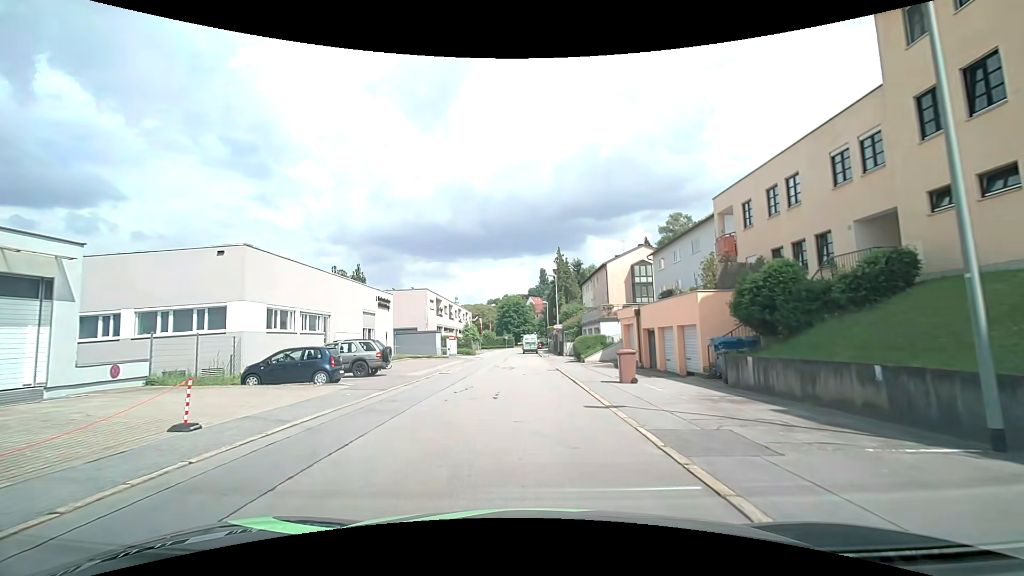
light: Day
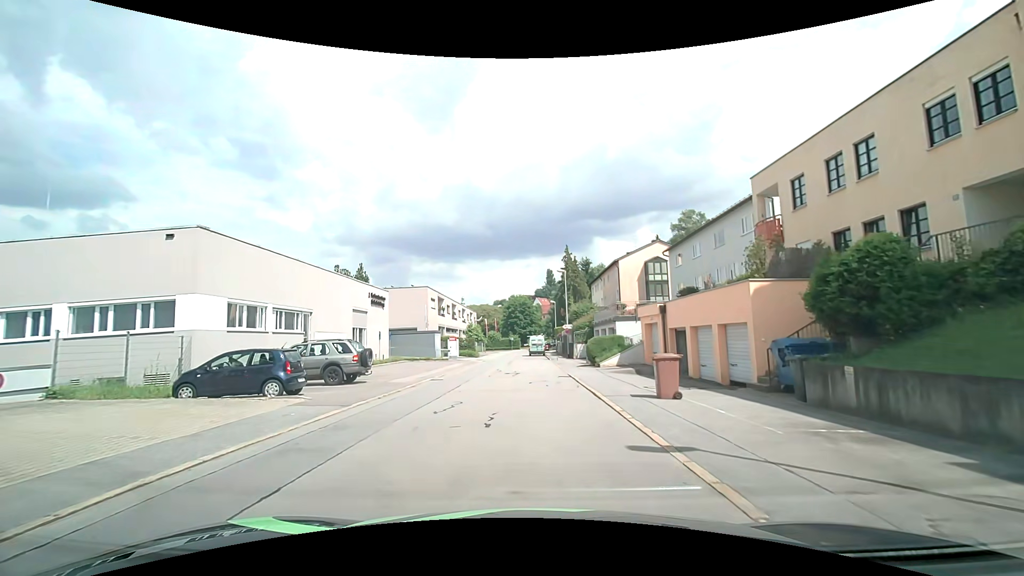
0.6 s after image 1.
(-0.1, +3.9) m; -2°
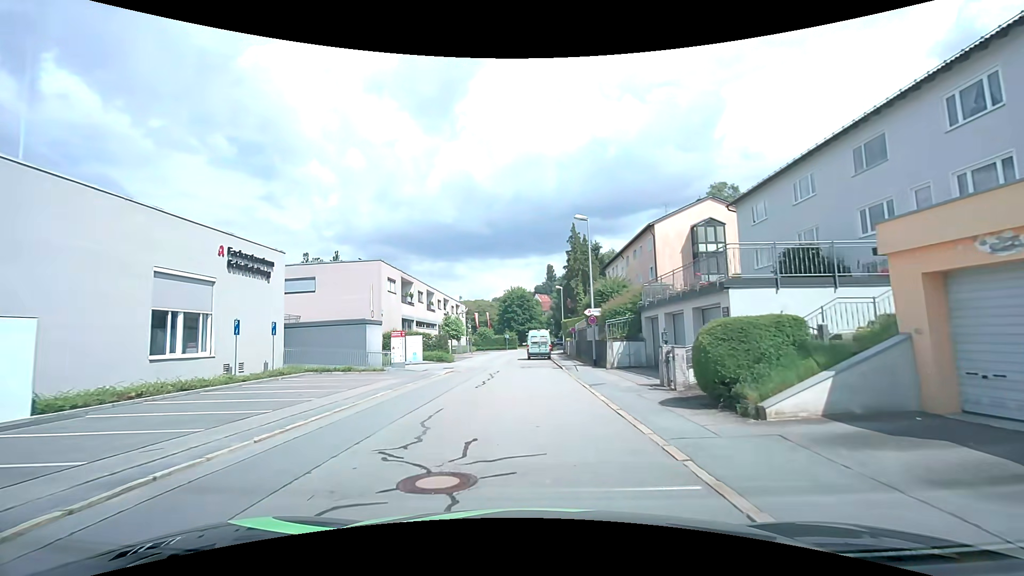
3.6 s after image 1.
(-0.1, +19.1) m; -1°
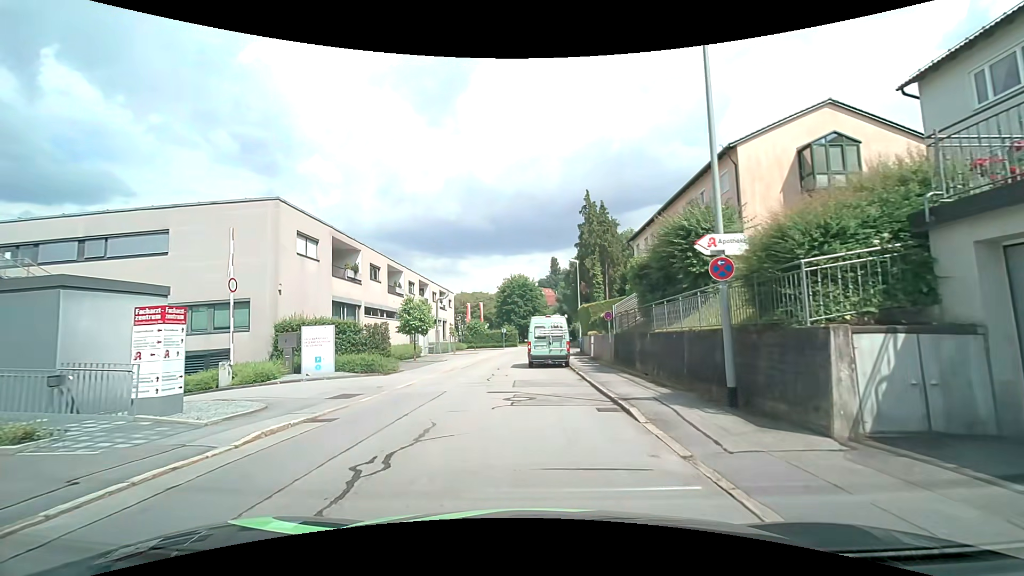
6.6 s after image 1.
(0.0, +17.7) m; -1°
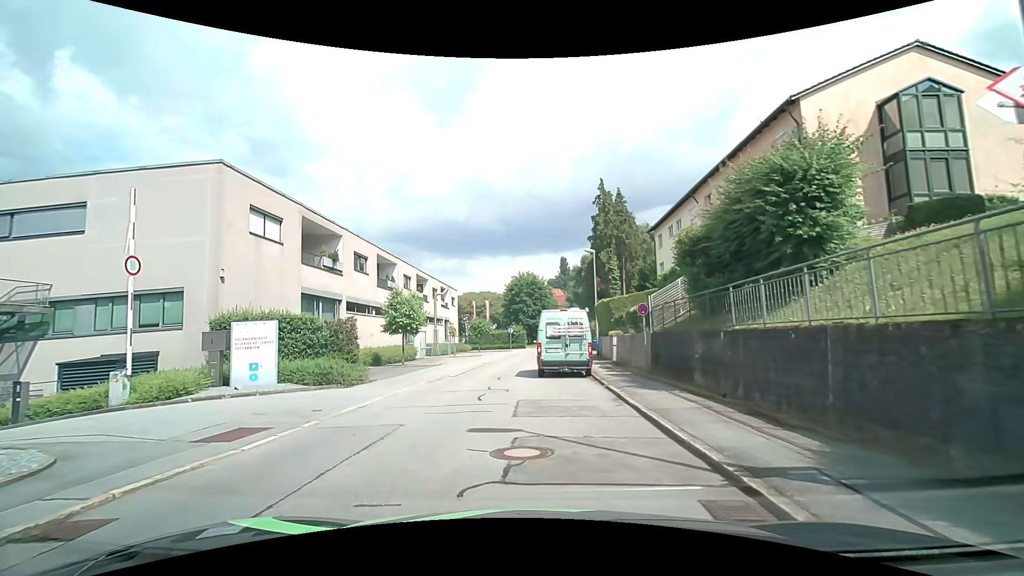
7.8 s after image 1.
(0.0, +5.4) m; 0°
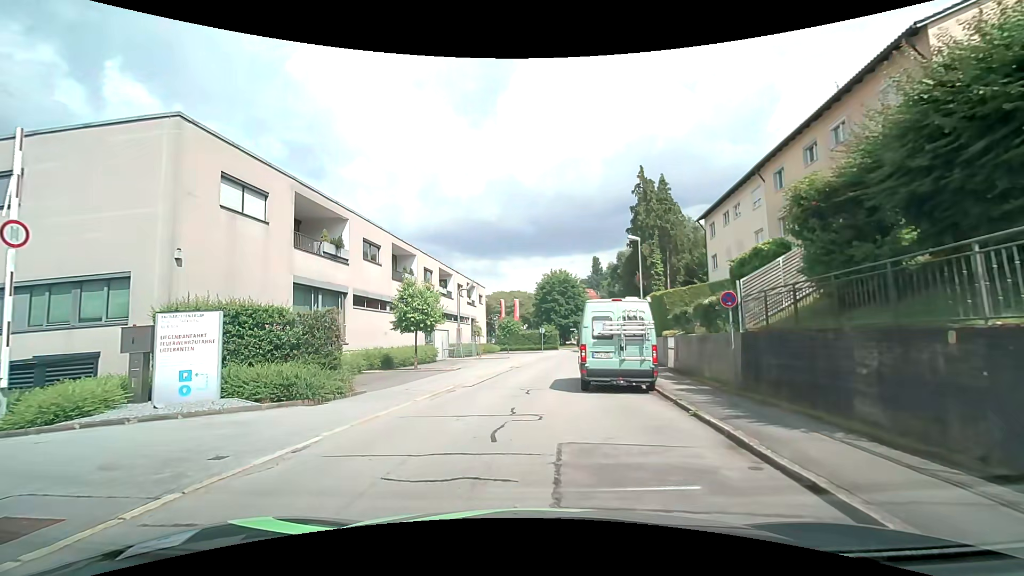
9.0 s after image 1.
(-0.1, +4.7) m; -5°
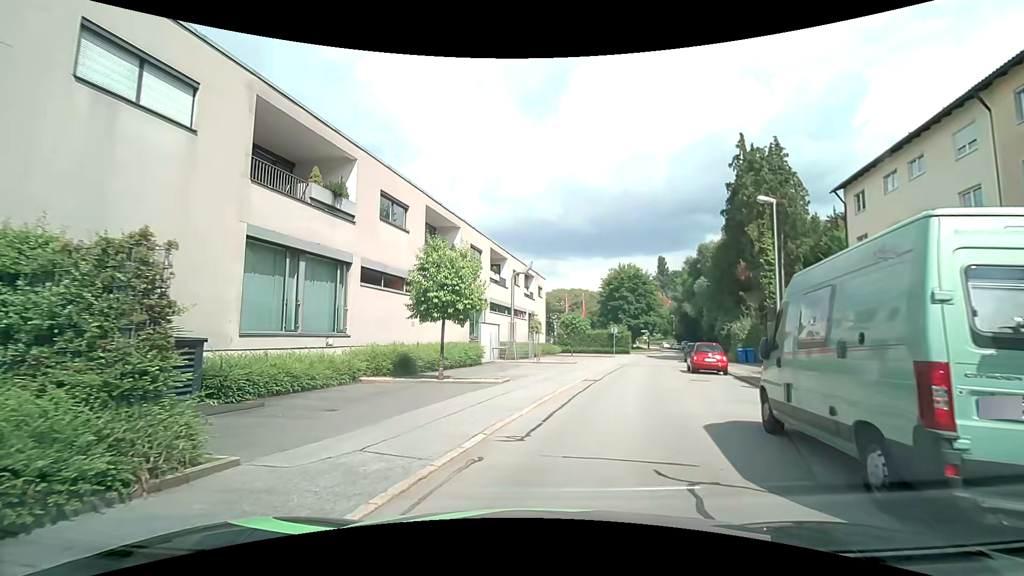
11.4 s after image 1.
(-0.7, +9.2) m; -7°
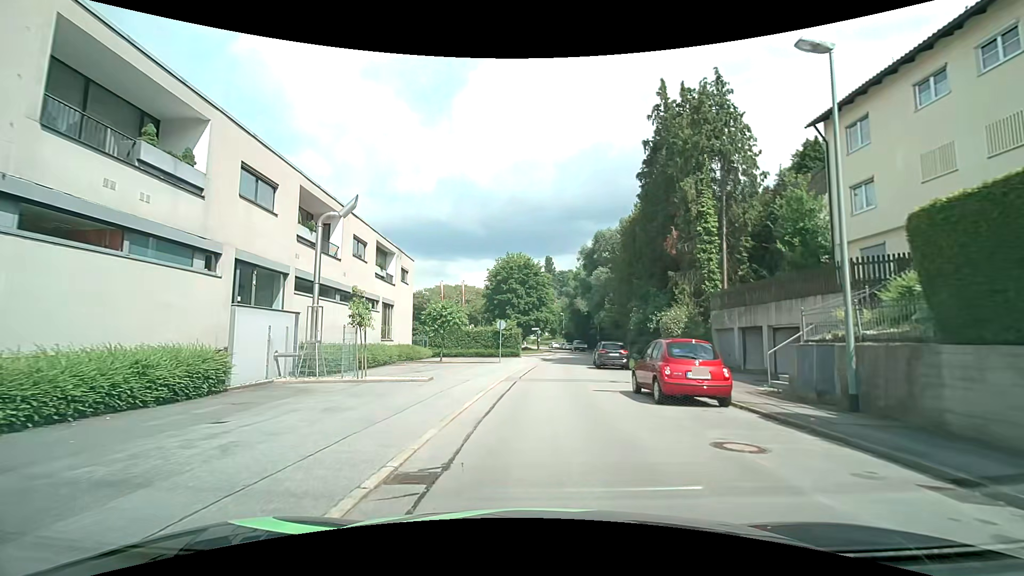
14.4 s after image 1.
(+2.2, +14.0) m; +14°
